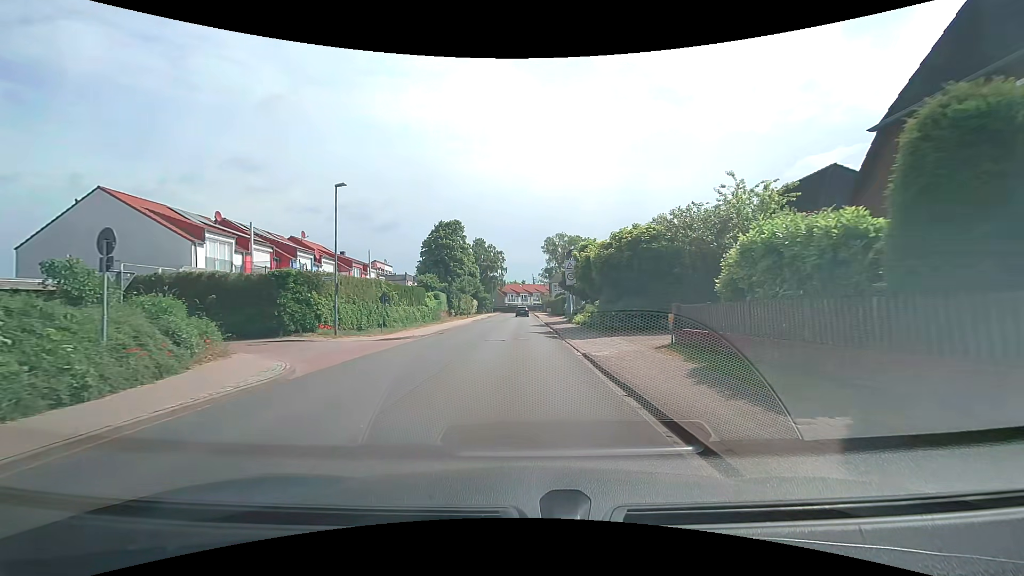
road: unclassified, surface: asphalt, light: Day
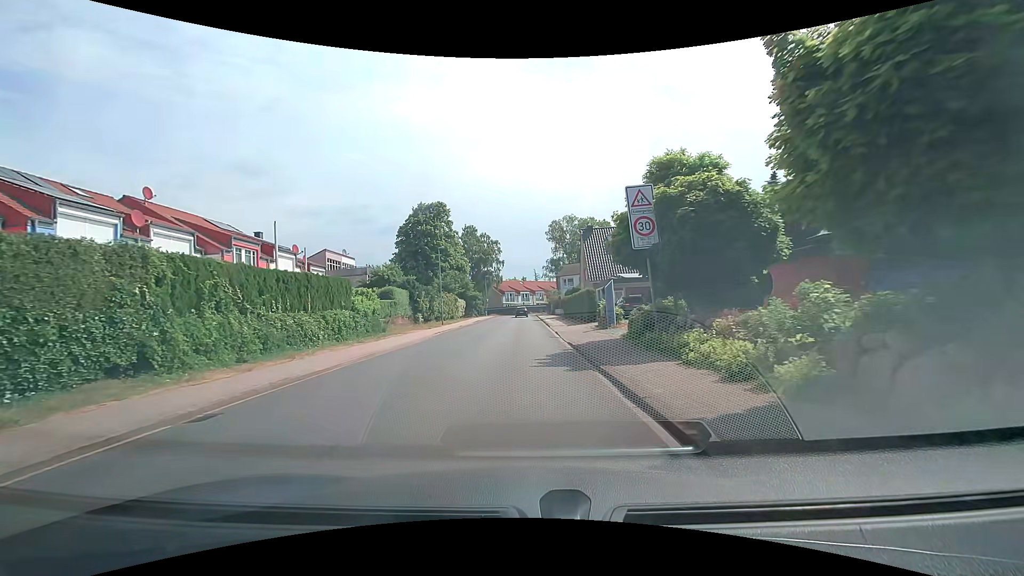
(+0.2, +22.4) m; 0°
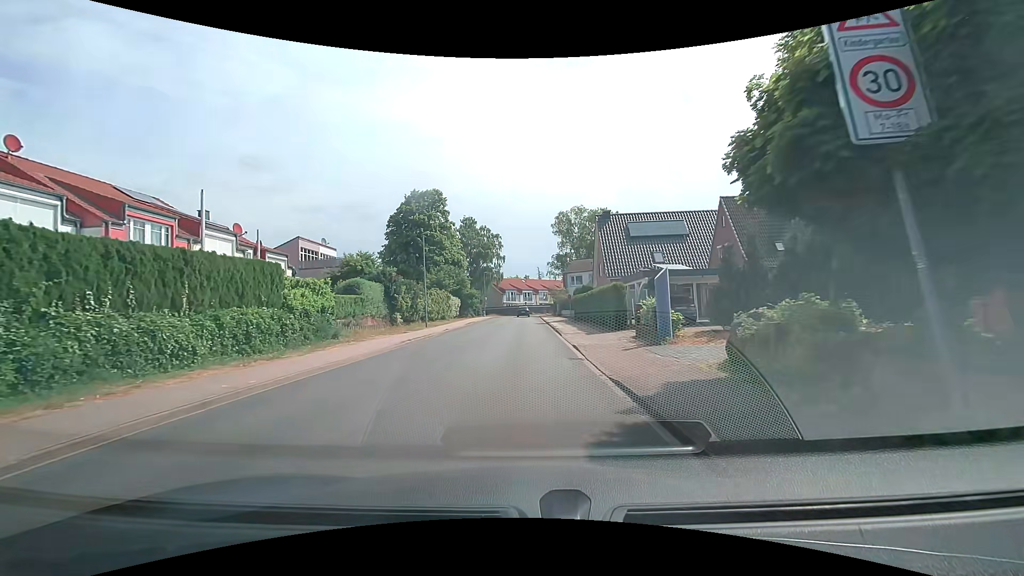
(0.0, +8.9) m; +1°
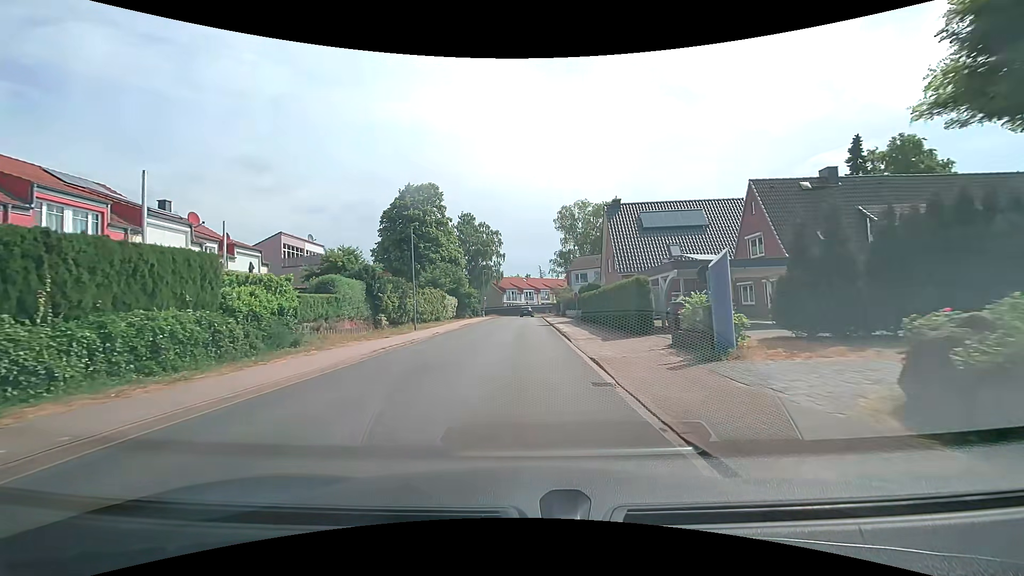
(0.0, +4.5) m; -1°
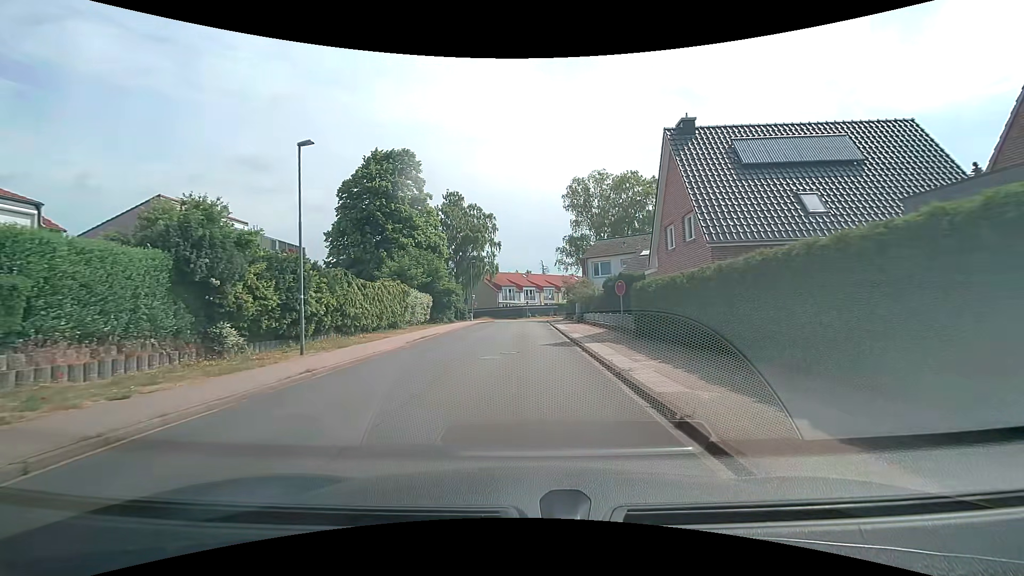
(+0.1, +17.9) m; 0°
